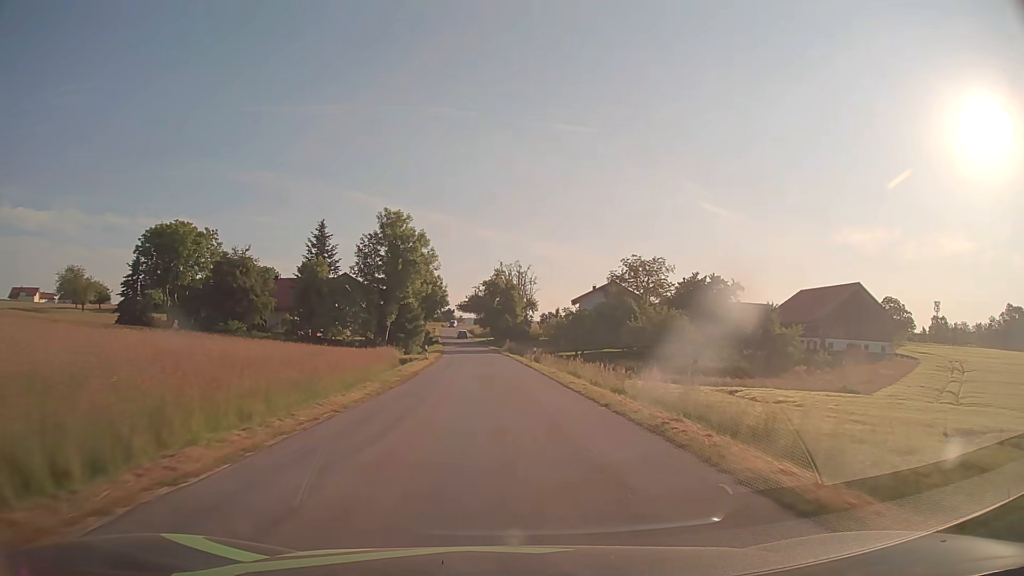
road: tertiary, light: Day
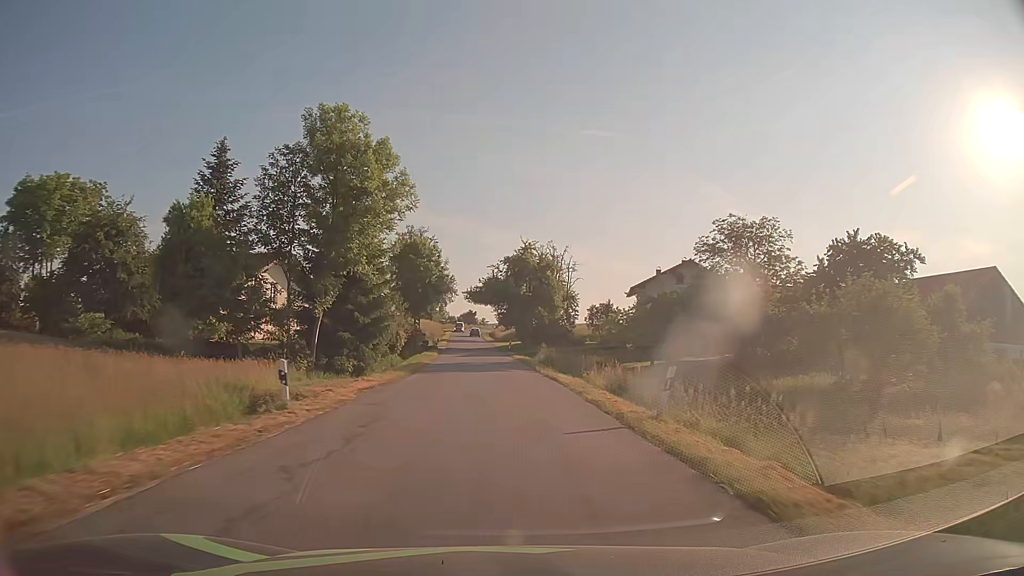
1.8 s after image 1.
(-0.6, +31.7) m; -2°
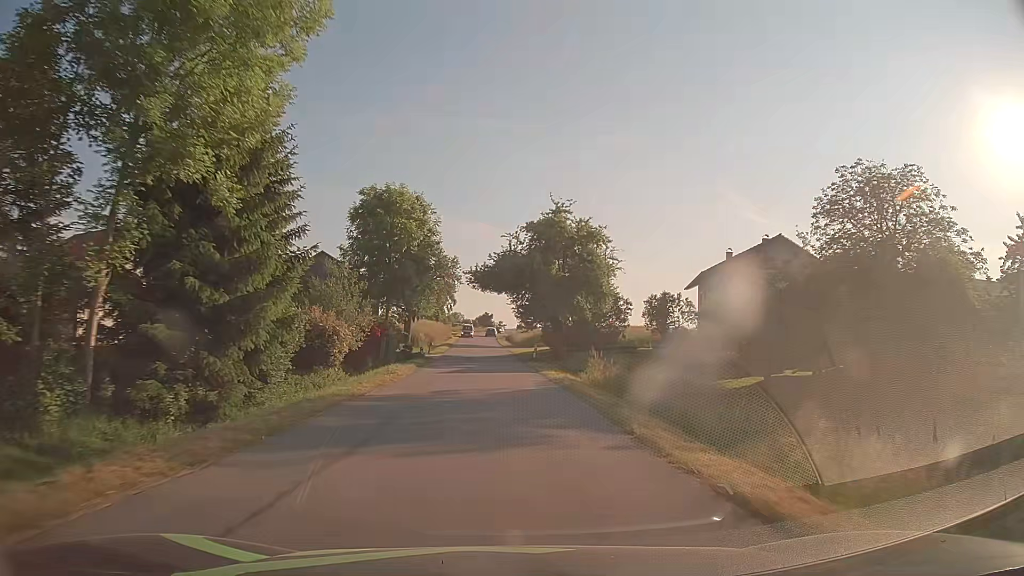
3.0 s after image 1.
(-0.3, +21.1) m; -2°
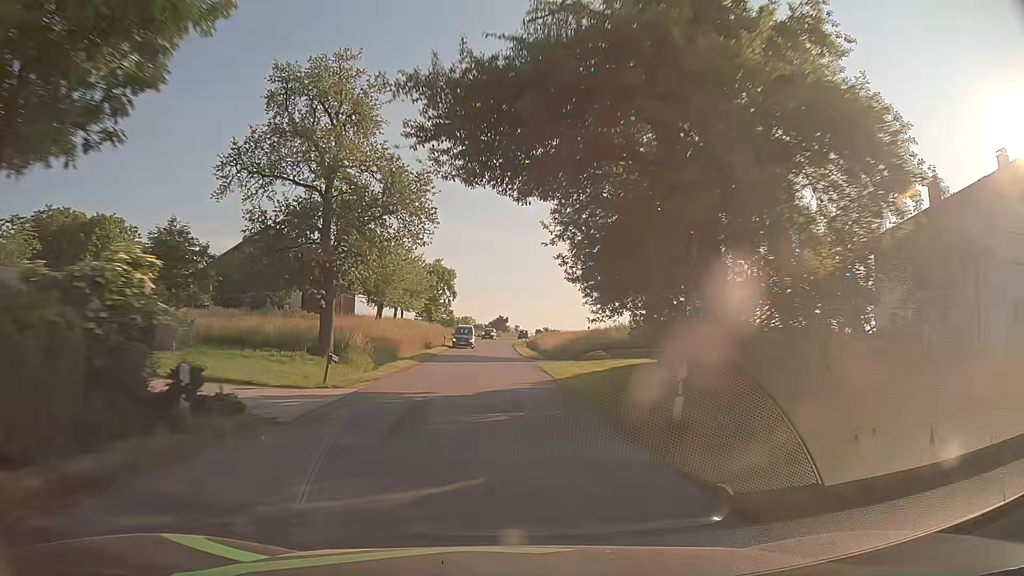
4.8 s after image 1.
(-0.4, +31.5) m; -1°
(0, +10) (0, +20) (0, +30) (0, +40) (-1, +50) (-1, +60) (-1, +70) (-1, +80) (0, +90) (+1, +100) m
